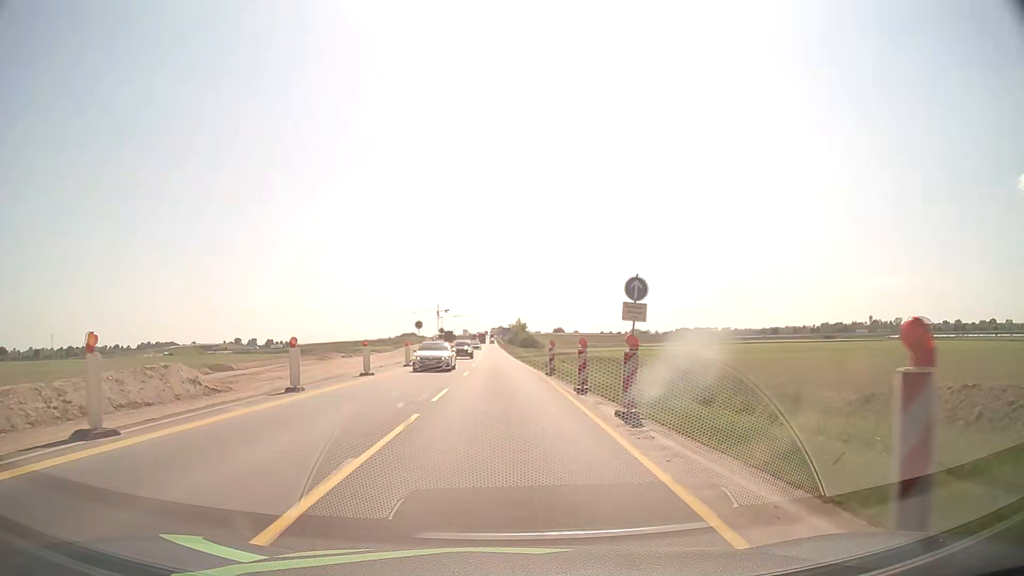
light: Day
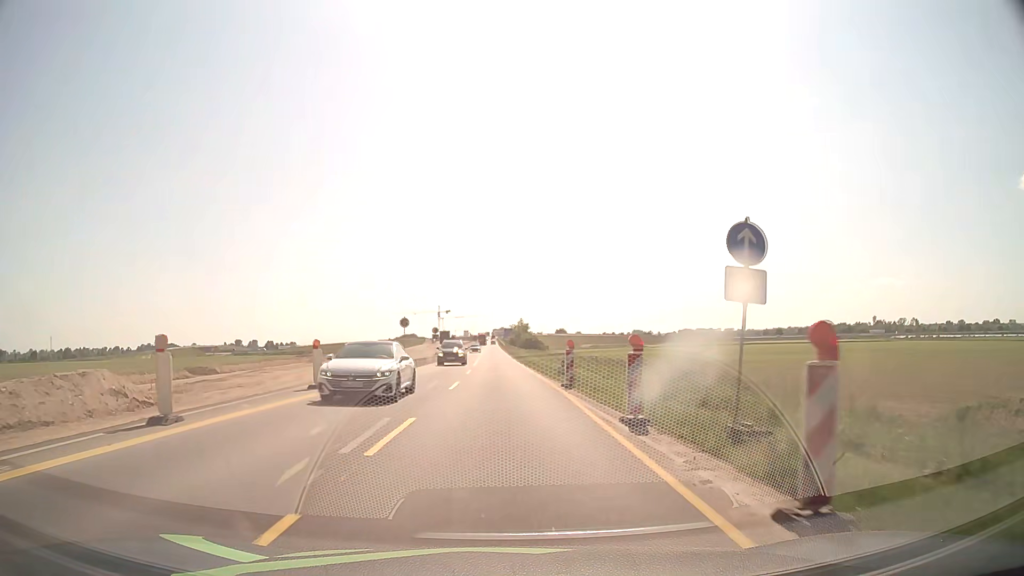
(0.0, +7.7) m; 0°
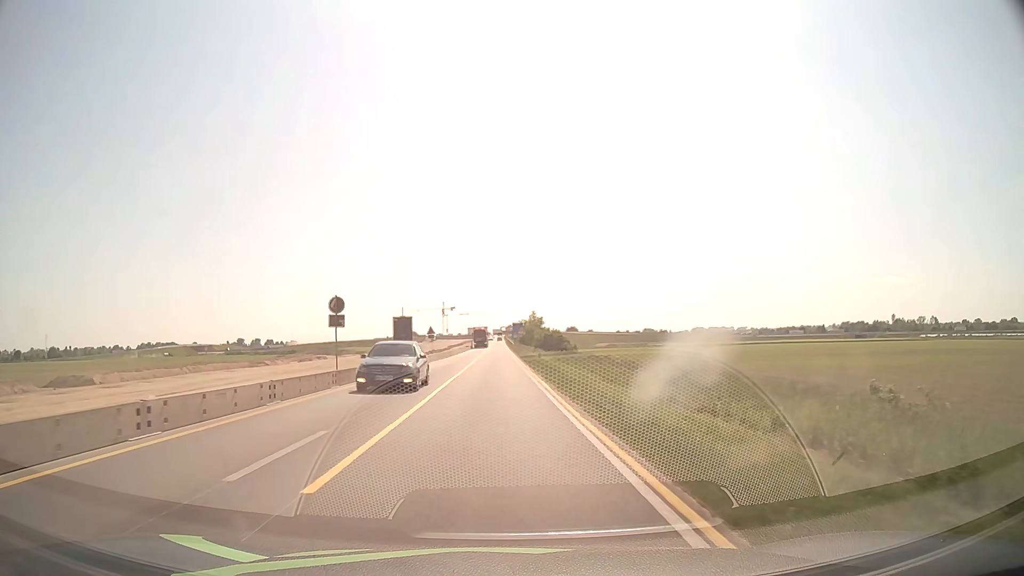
(-0.1, +38.3) m; -1°
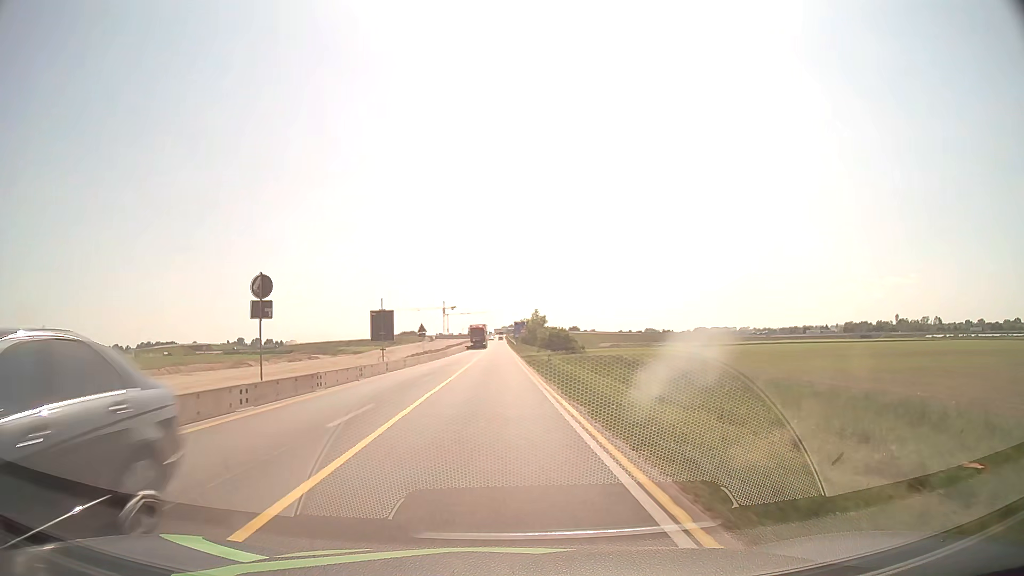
(0.0, +7.7) m; 0°
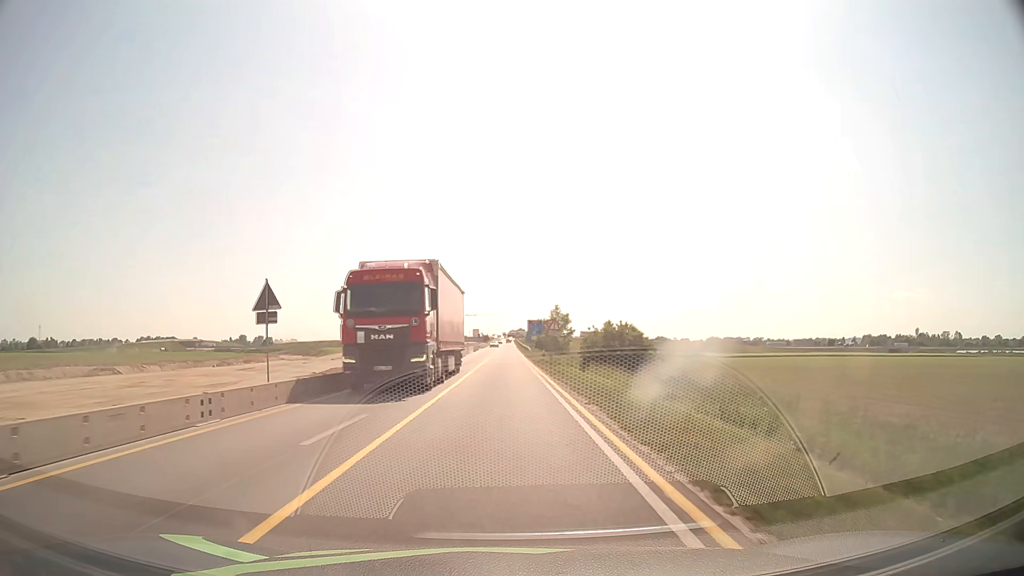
(-0.4, +38.2) m; -1°
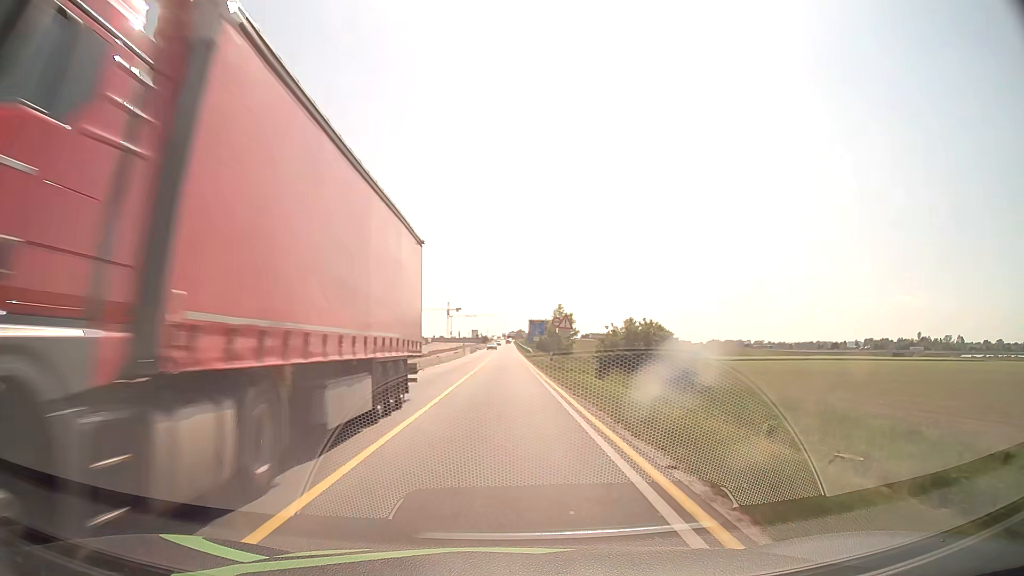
(0.0, +7.6) m; 0°
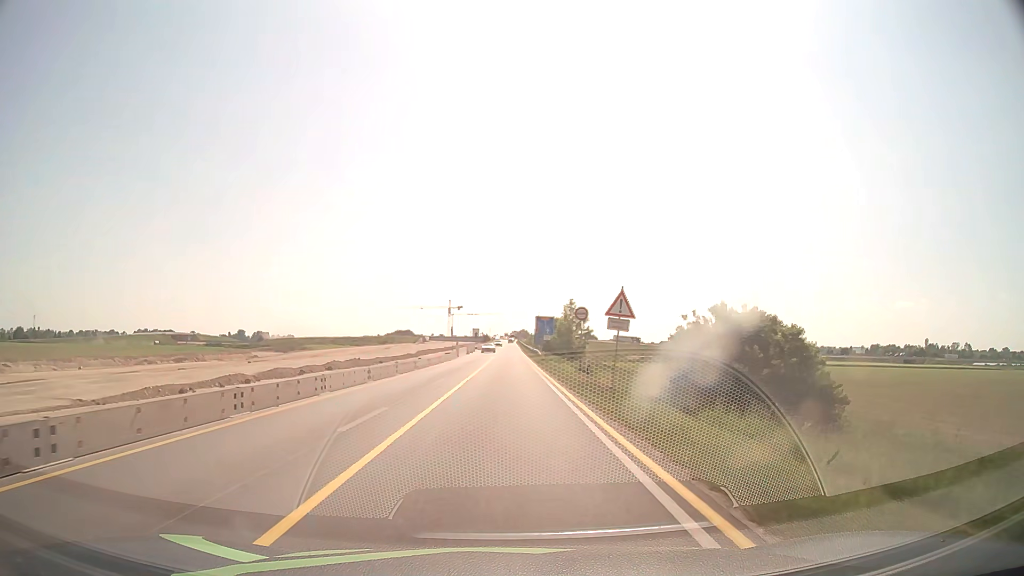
(0.0, +15.2) m; 0°
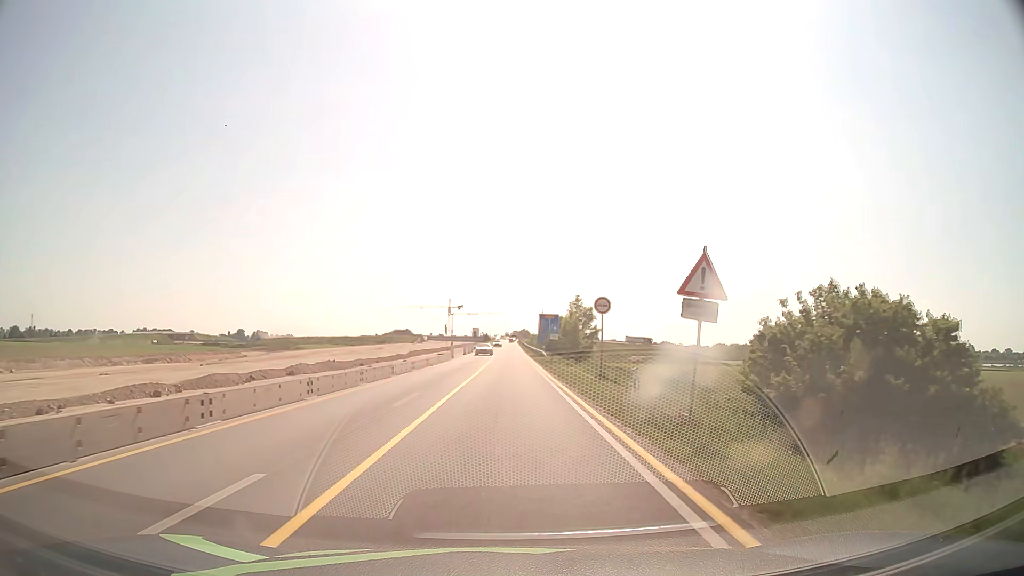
(0.0, +7.6) m; 0°
(0, +10) (0, +20) (0, +30) (0, +40) (0, +50) (+1, +60) (+1, +70) (+1, +80) (+1, +90) (+1, +100) m
